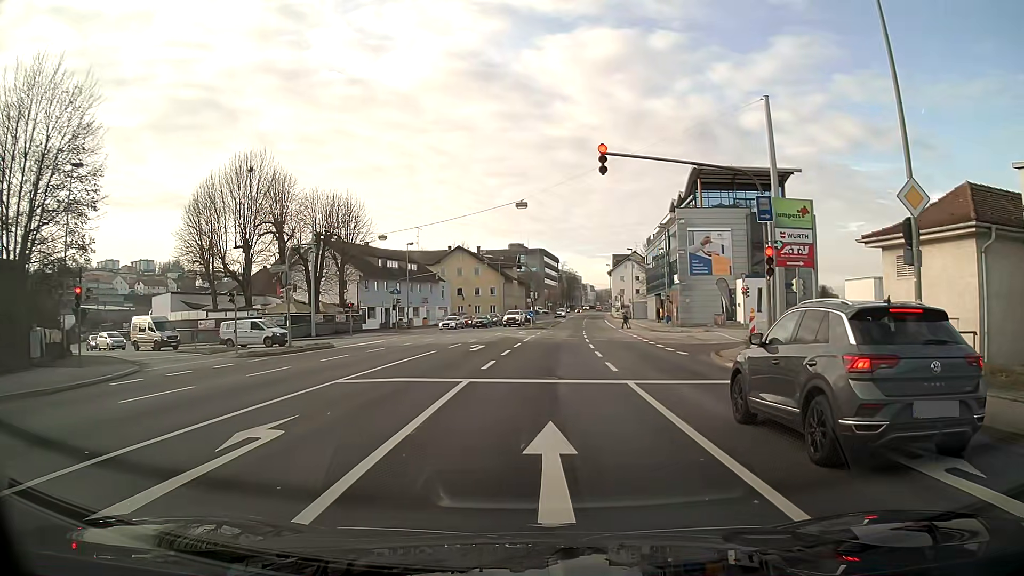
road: primary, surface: asphalt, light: Day
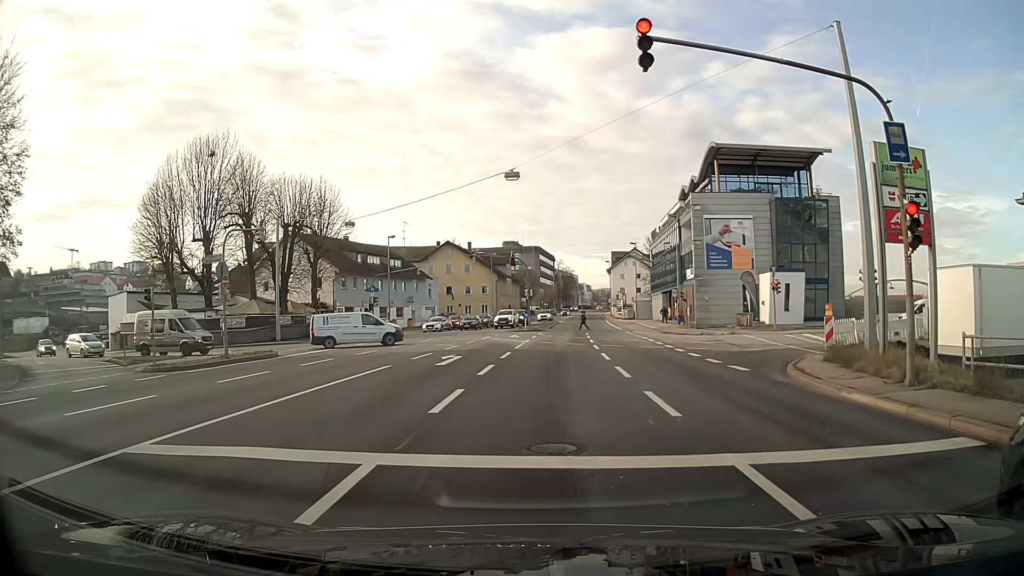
(0.0, +7.6) m; 0°
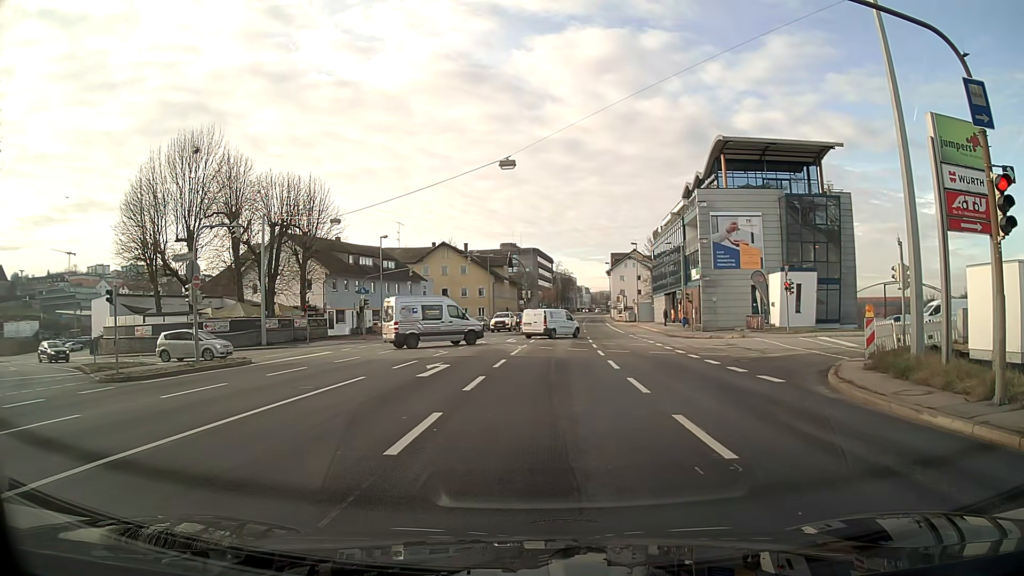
(0.0, +2.7) m; +1°
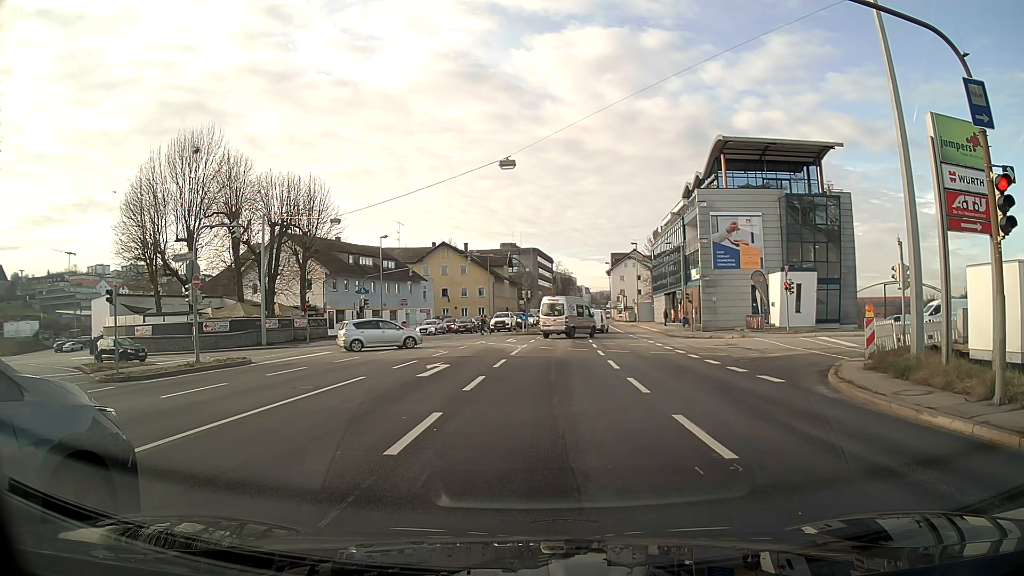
(0.0, 0.0) m; 0°
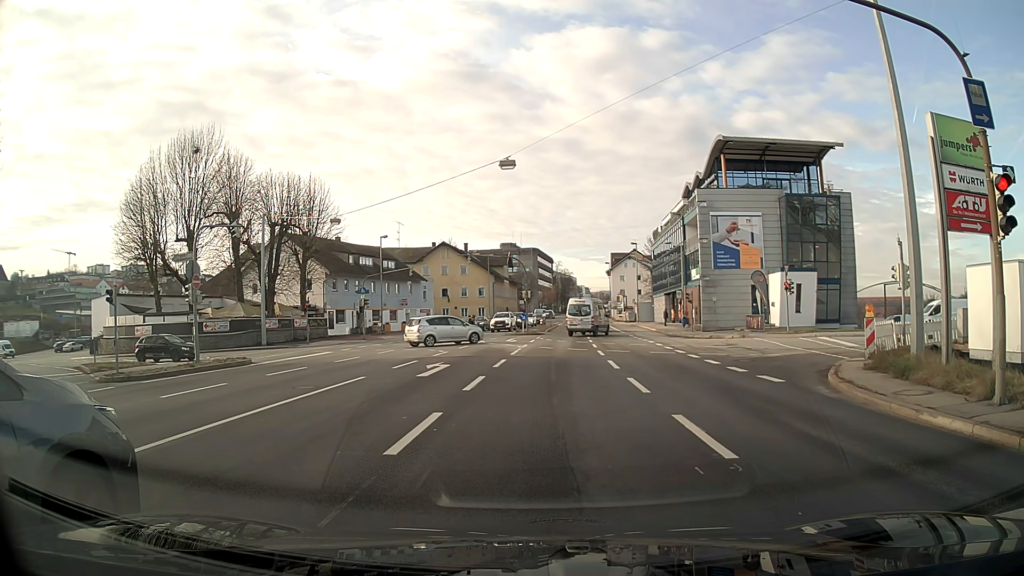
(0.0, 0.0) m; 0°
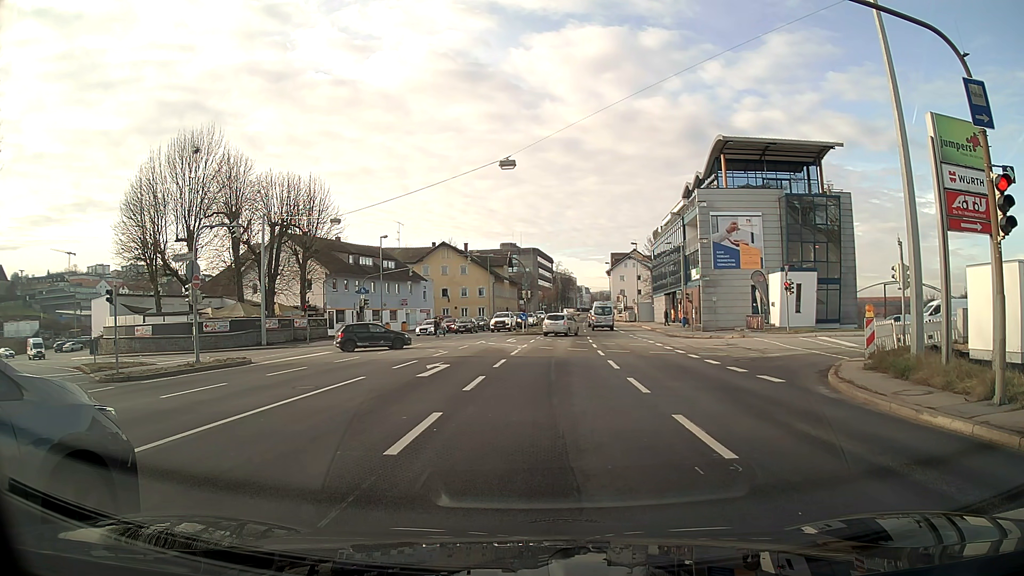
(0.0, 0.0) m; 0°
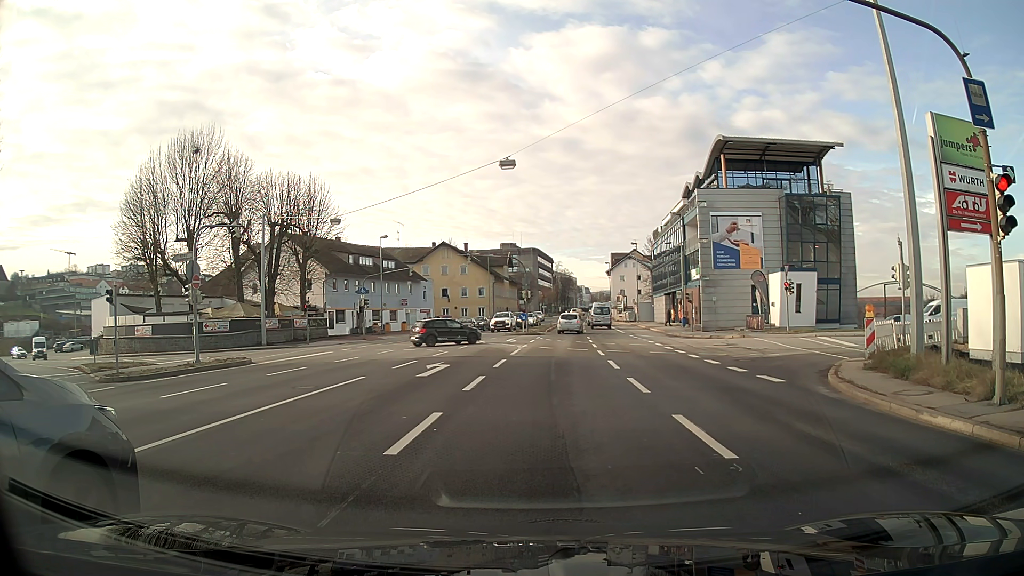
(0.0, 0.0) m; 0°
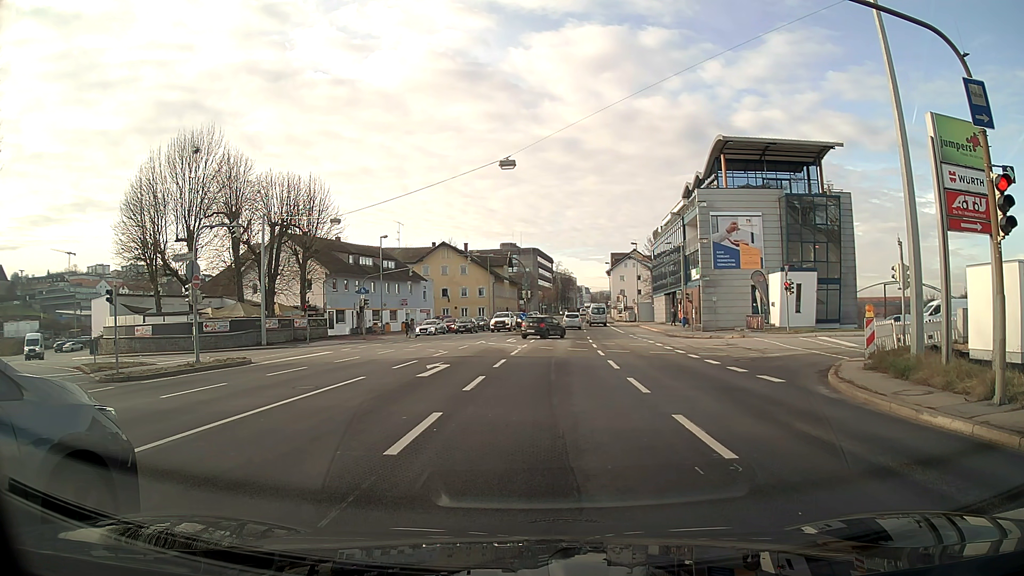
(0.0, 0.0) m; 0°
